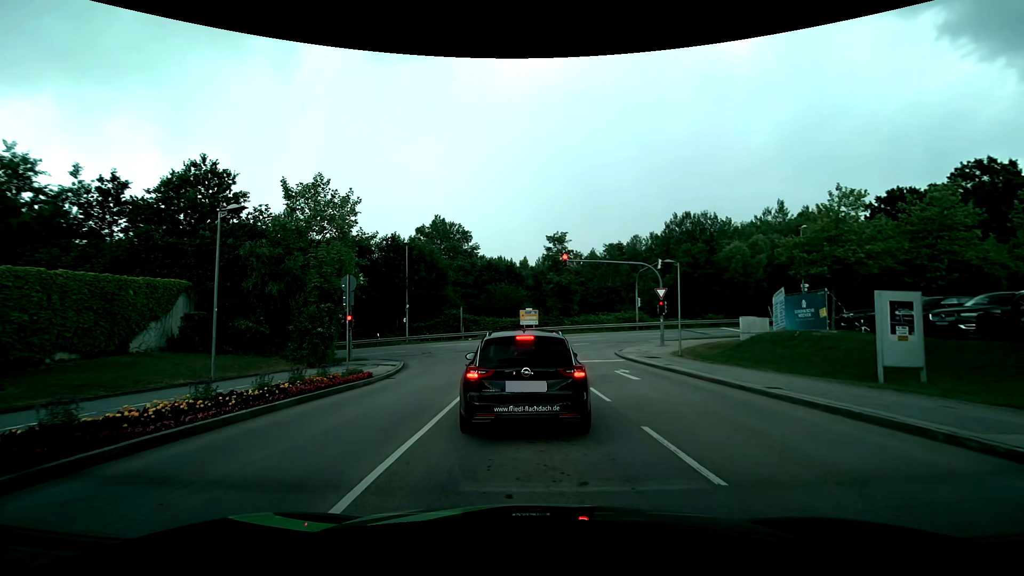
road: residential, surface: asphalt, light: Day
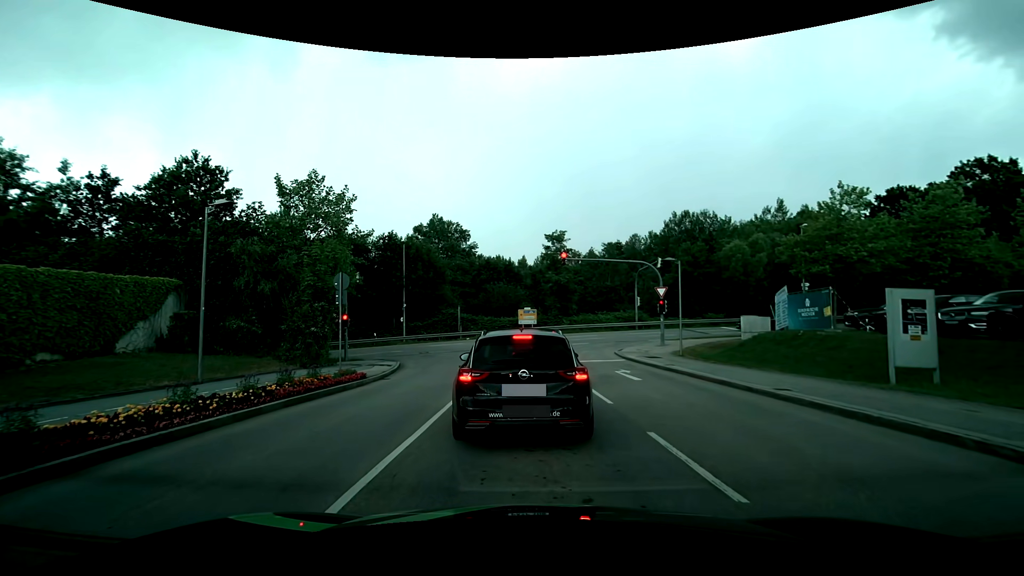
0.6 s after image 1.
(0.0, +0.5) m; 0°
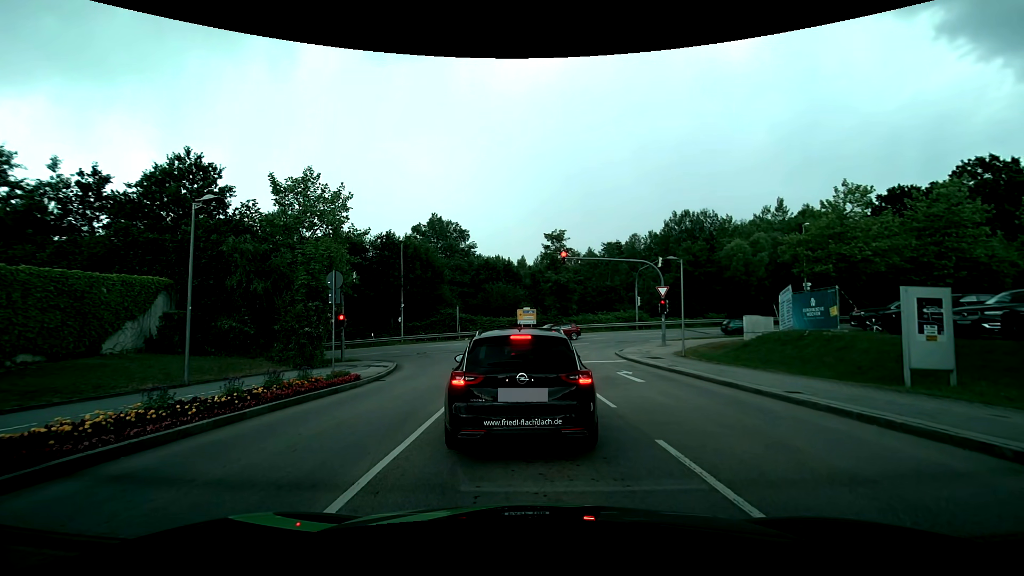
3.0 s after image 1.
(0.0, +0.6) m; 0°
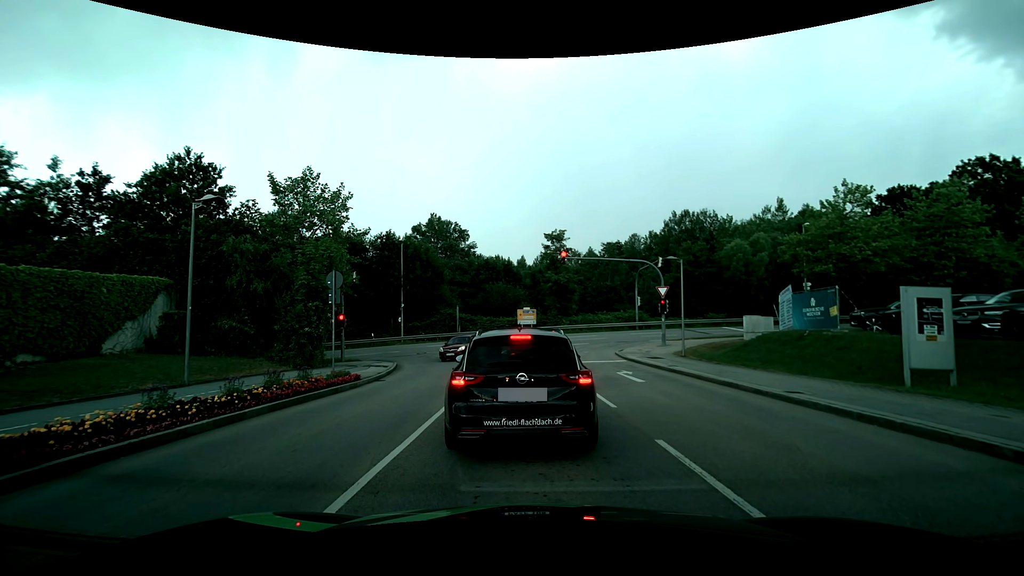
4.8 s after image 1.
(0.0, 0.0) m; 0°
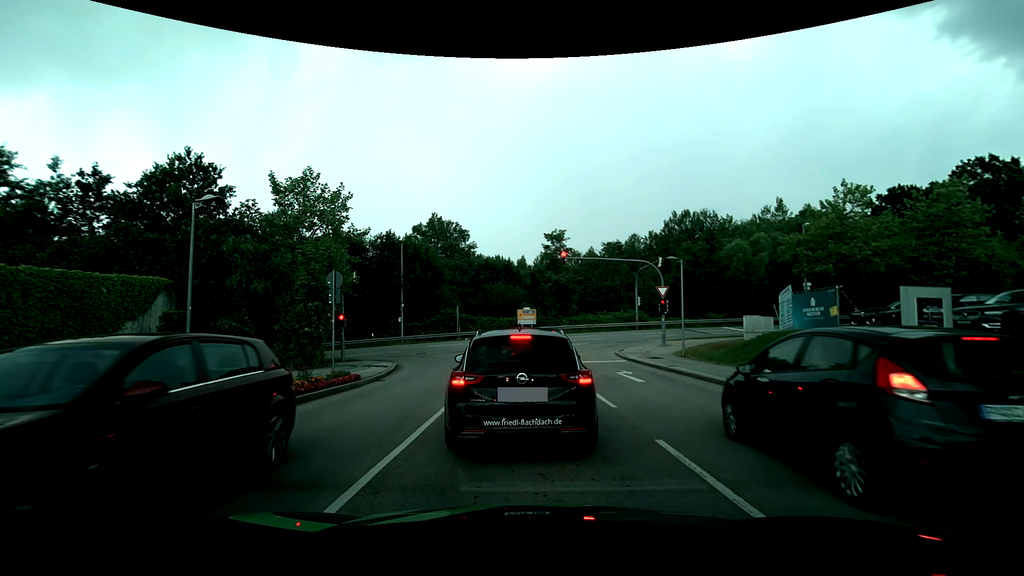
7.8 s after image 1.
(0.0, 0.0) m; 0°
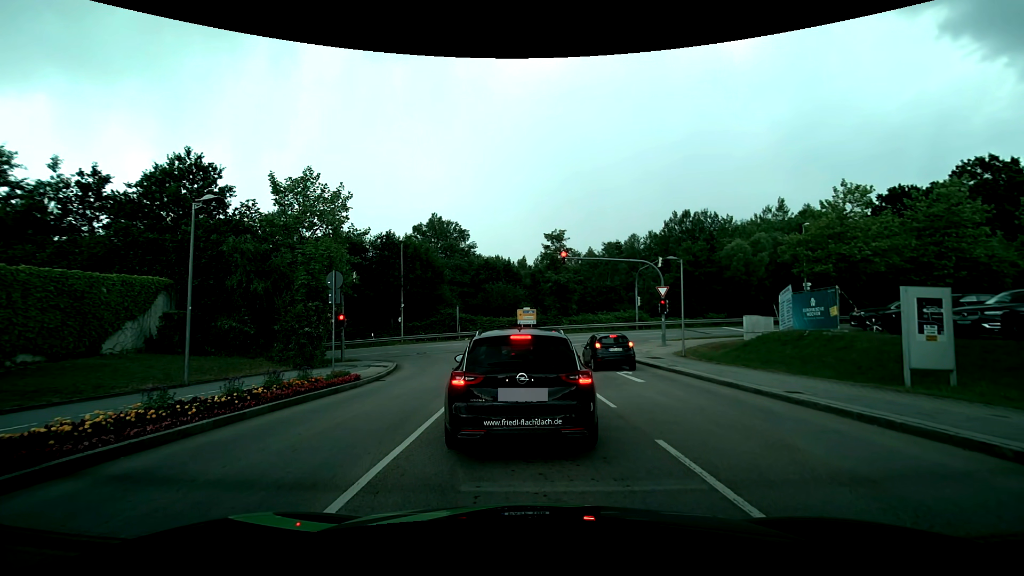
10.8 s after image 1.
(0.0, 0.0) m; 0°
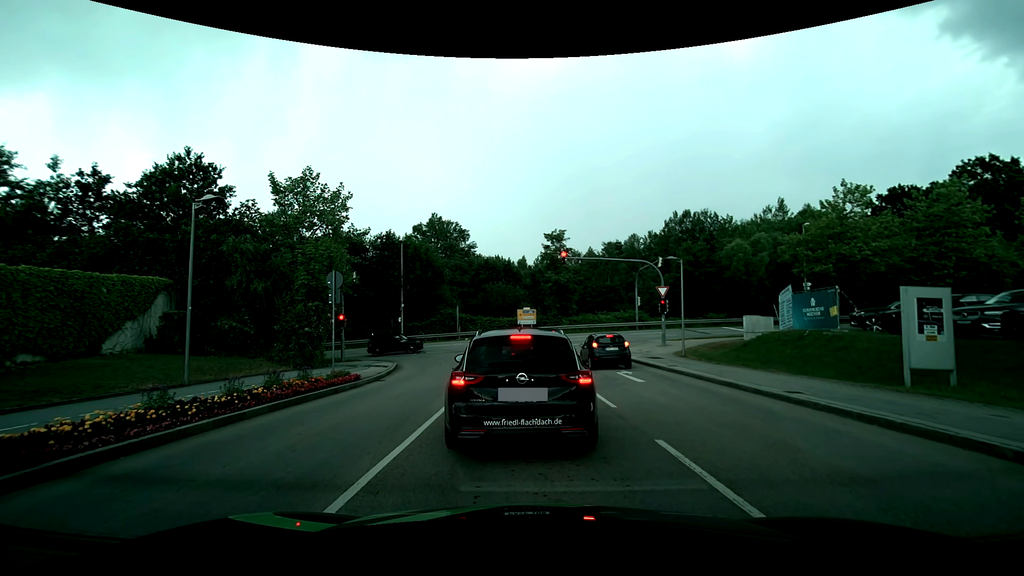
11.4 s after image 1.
(0.0, 0.0) m; 0°
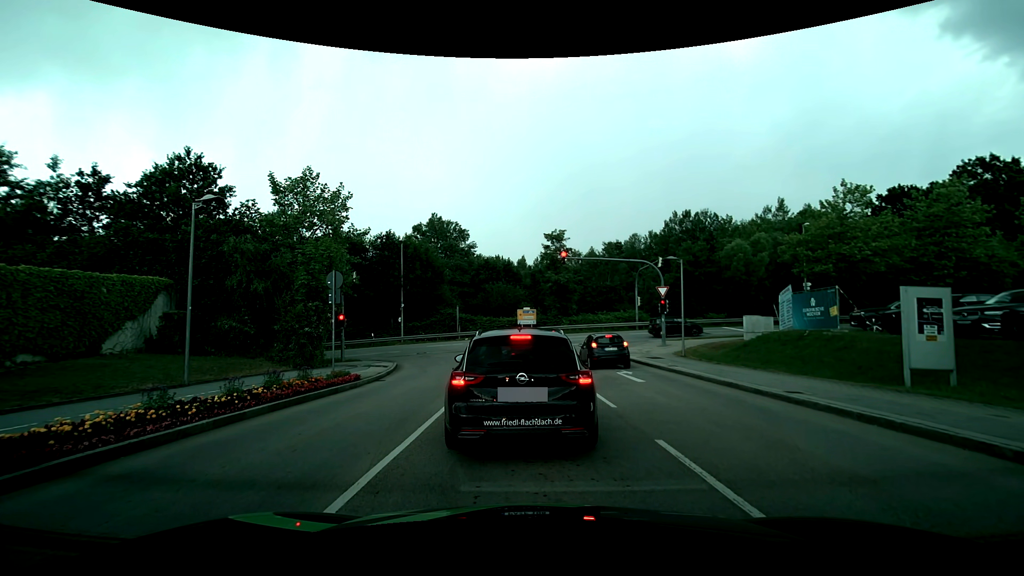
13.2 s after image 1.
(0.0, 0.0) m; 0°
